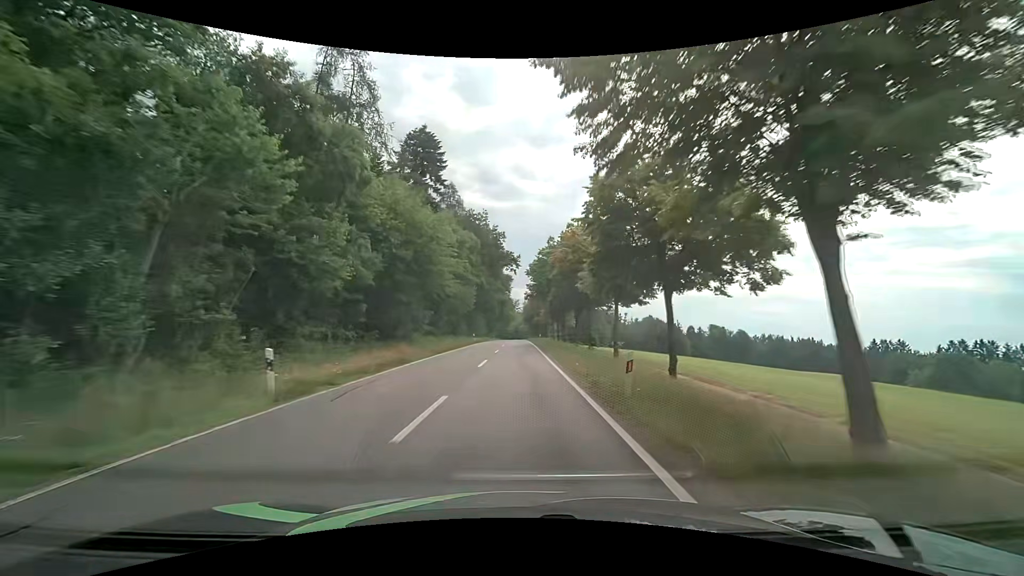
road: tertiary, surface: asphalt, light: Day
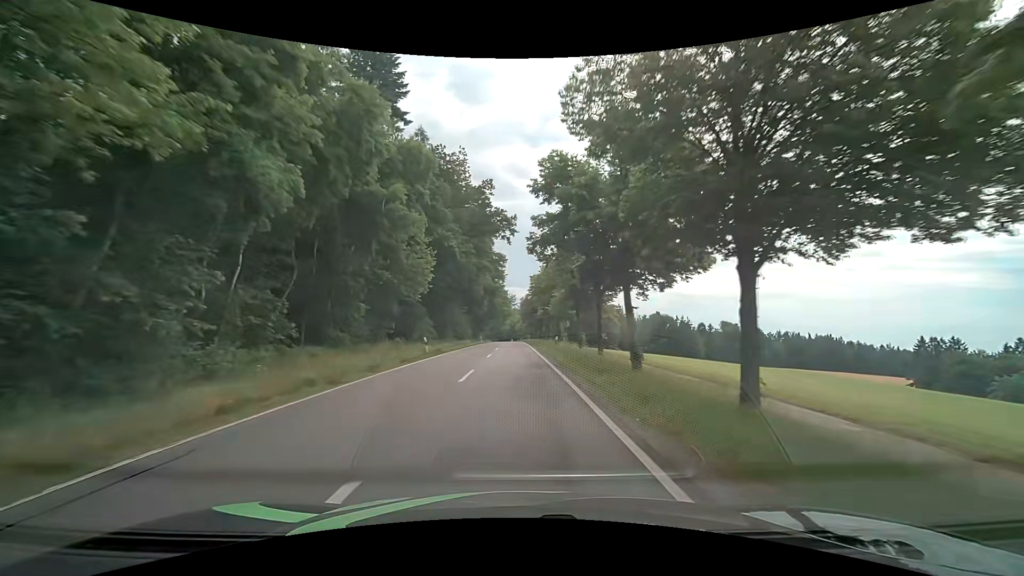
(+0.1, +29.1) m; 0°
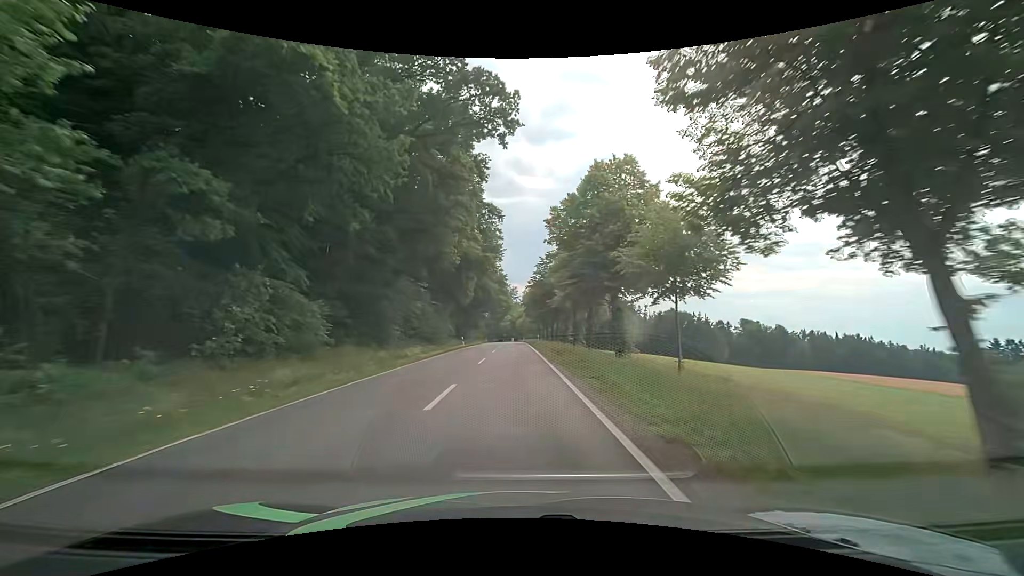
(-0.1, +29.1) m; 0°
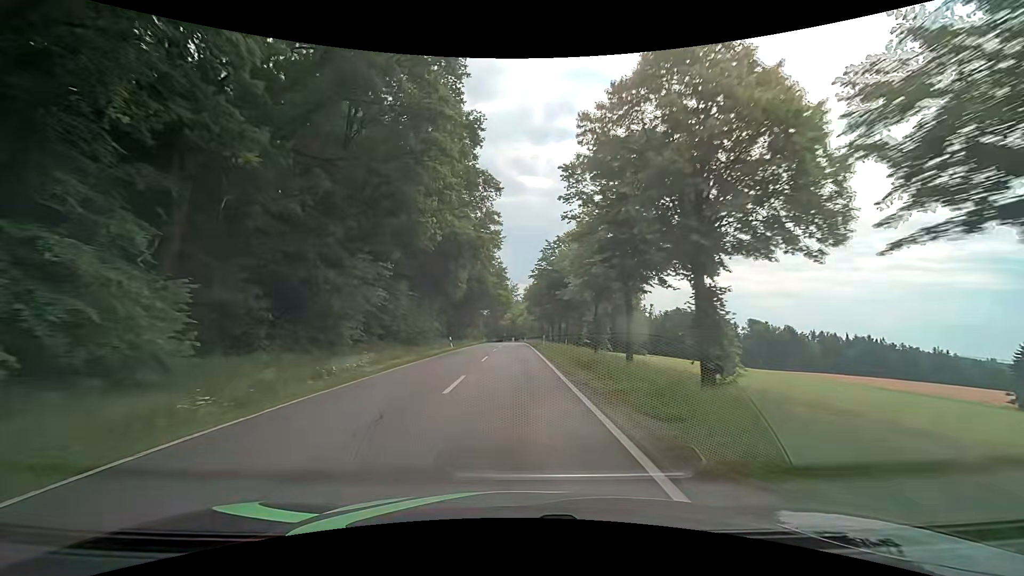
(0.0, +9.7) m; 0°
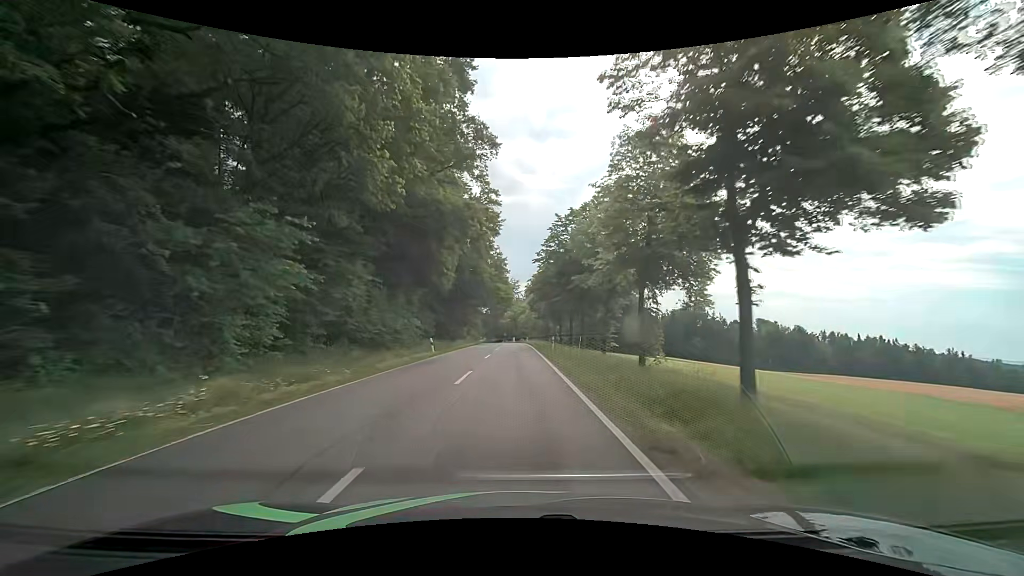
(+0.1, +9.7) m; +1°
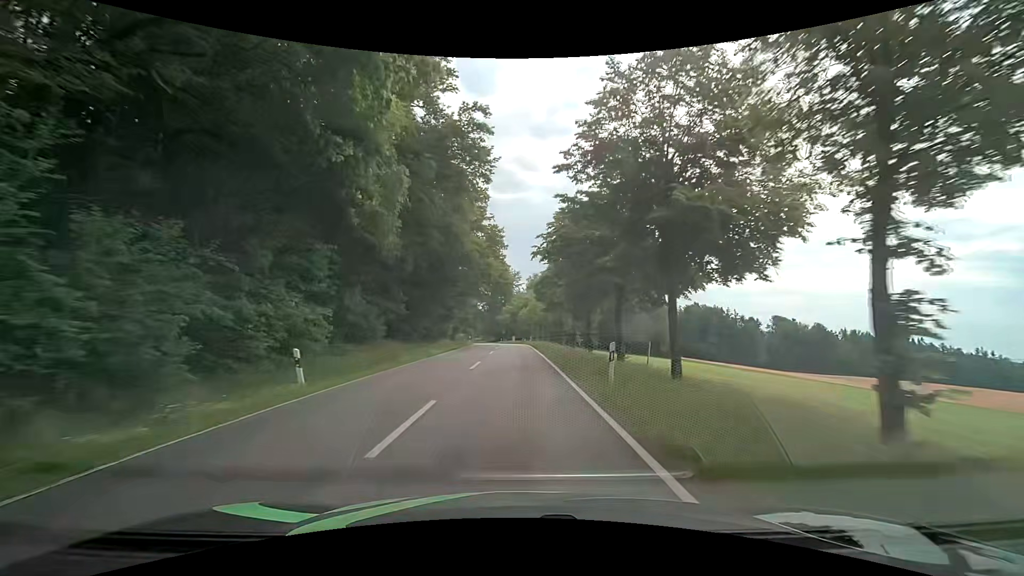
(-0.3, +19.6) m; -2°
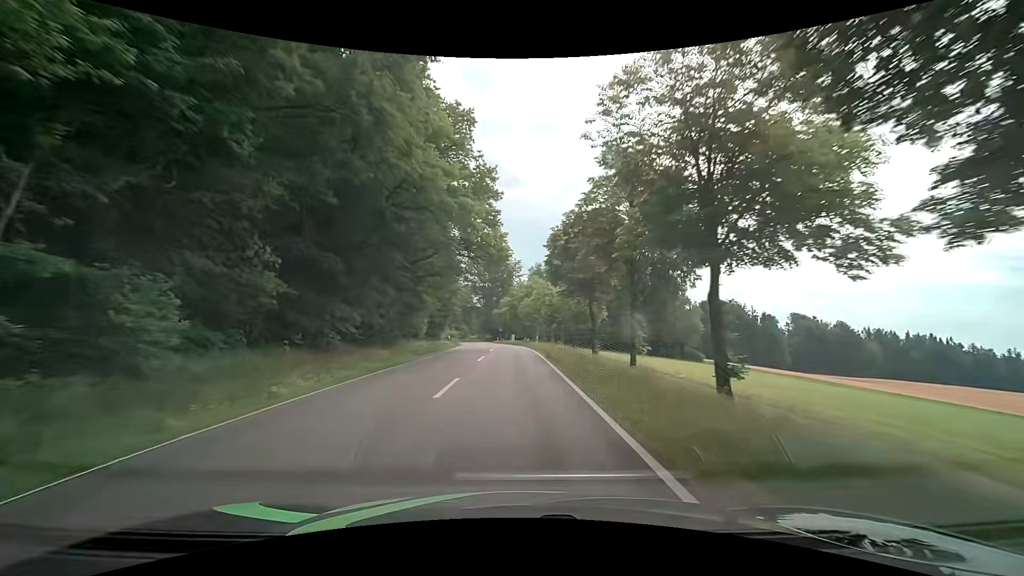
(+0.2, +19.4) m; +1°
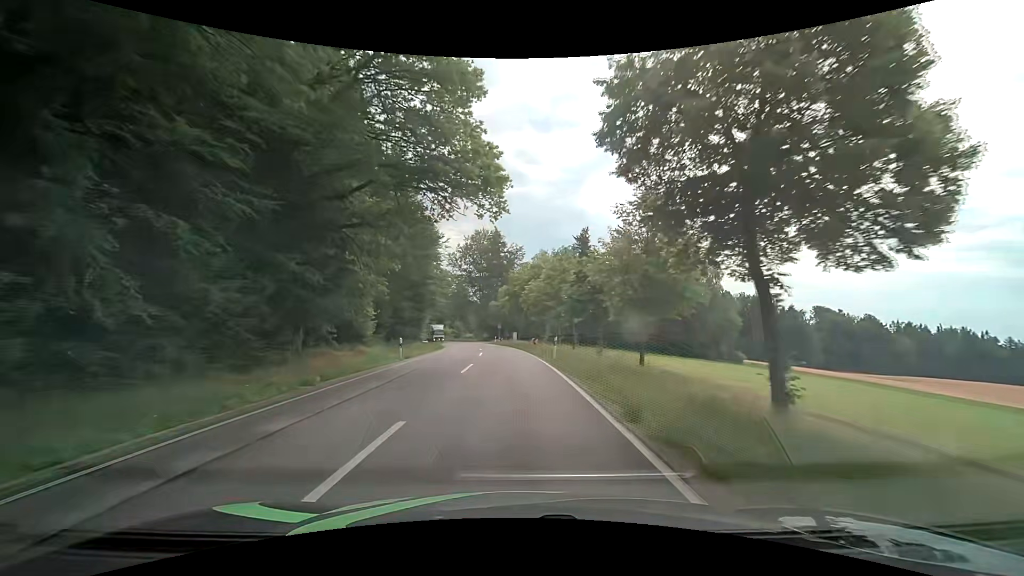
(-0.2, +18.7) m; 0°
(0, +10) (0, +20) (-1, +30) (-1, +40) (-2, +50) (-4, +60) (-5, +70) (-8, +79) (-10, +89) (-13, +99) m
